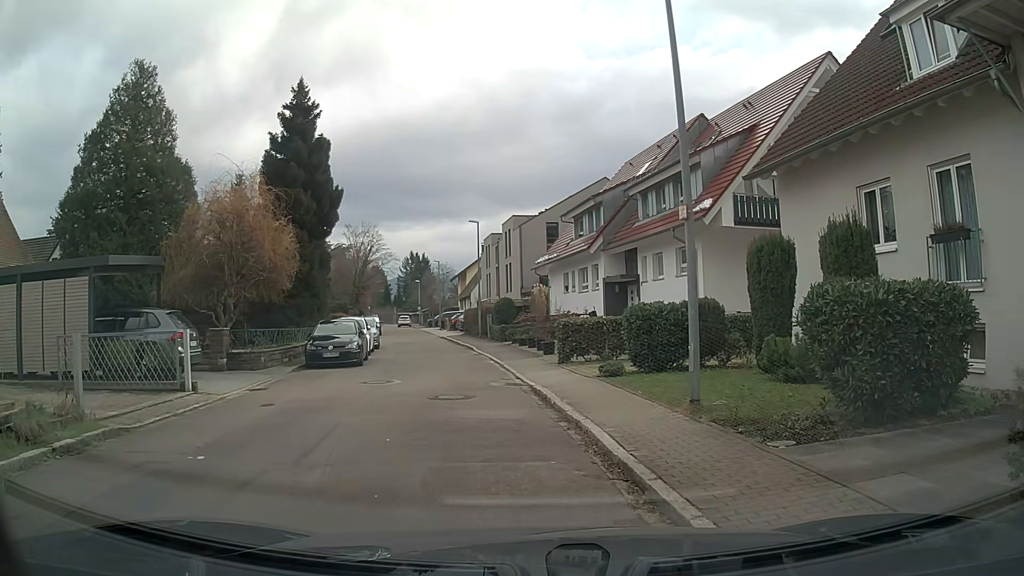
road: residential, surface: asphalt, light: Day
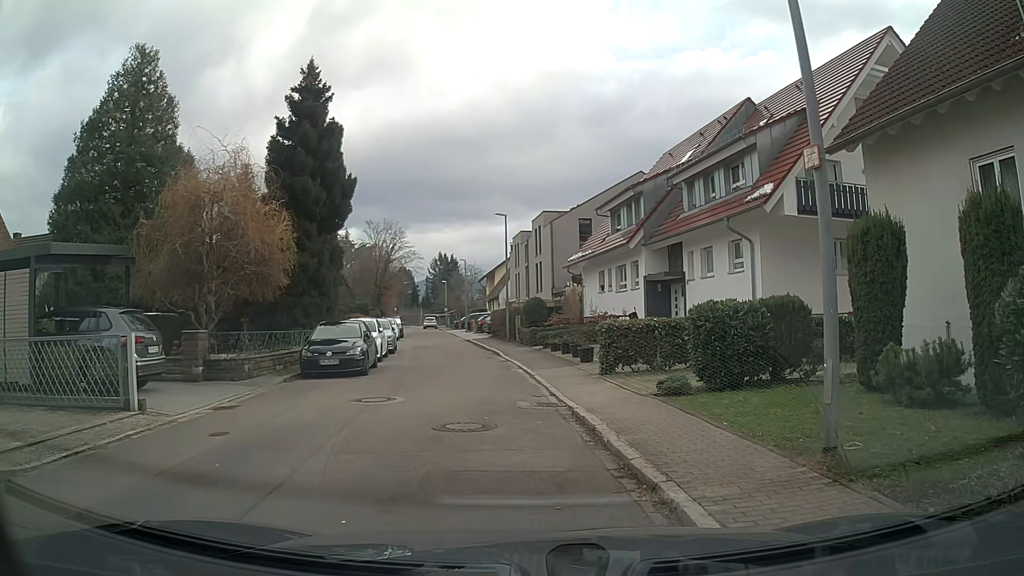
(-0.1, +3.1) m; -2°
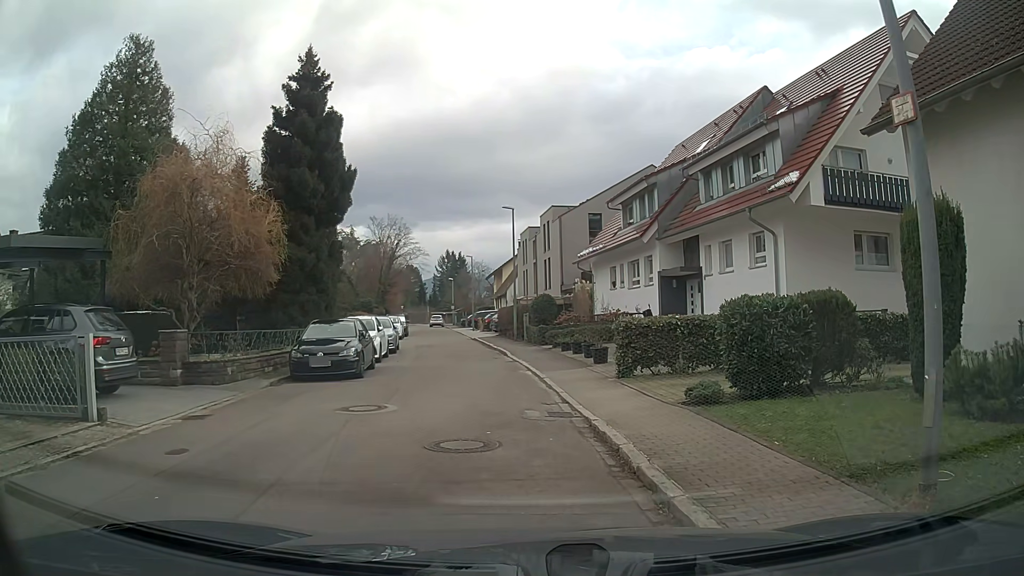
(0.0, +1.4) m; -1°
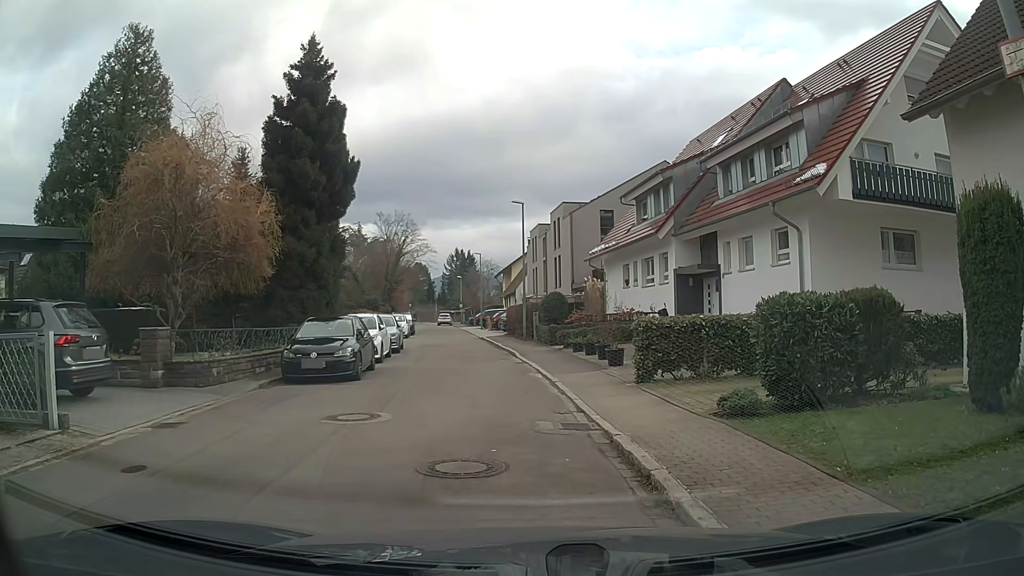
(0.0, +1.1) m; -1°
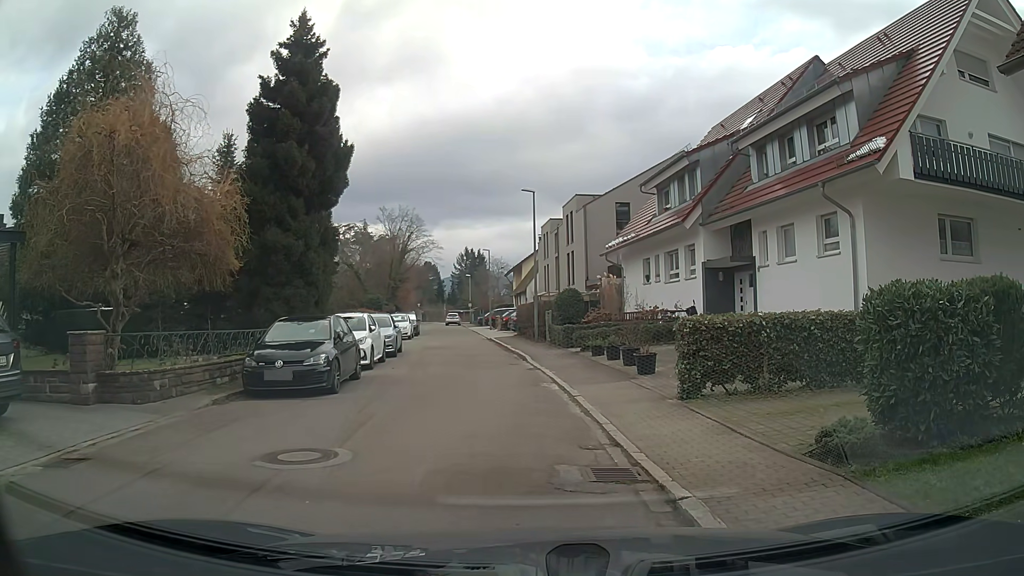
(0.0, +2.6) m; 0°
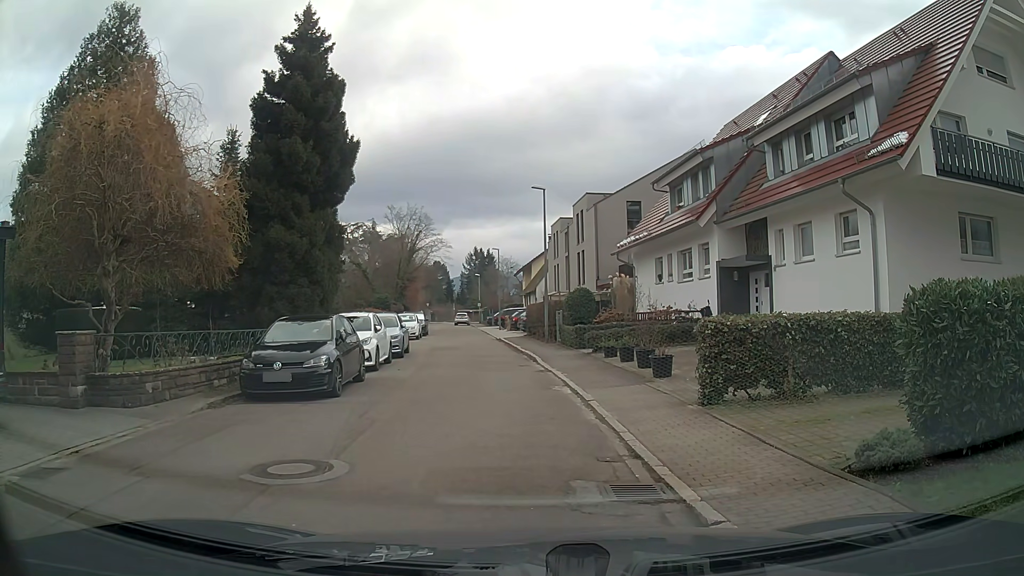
(0.0, +0.6) m; 0°
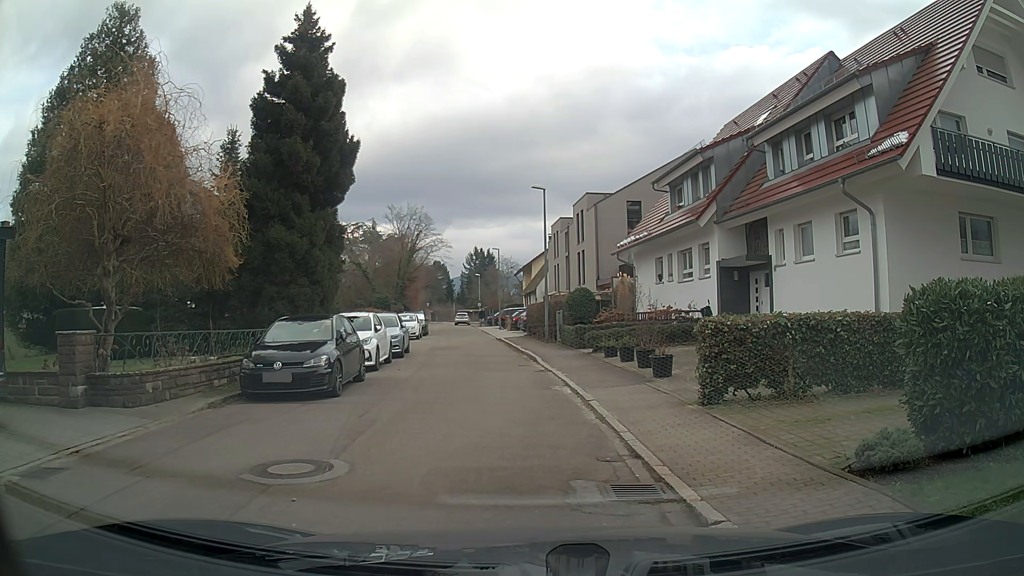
(0.0, +0.1) m; 0°
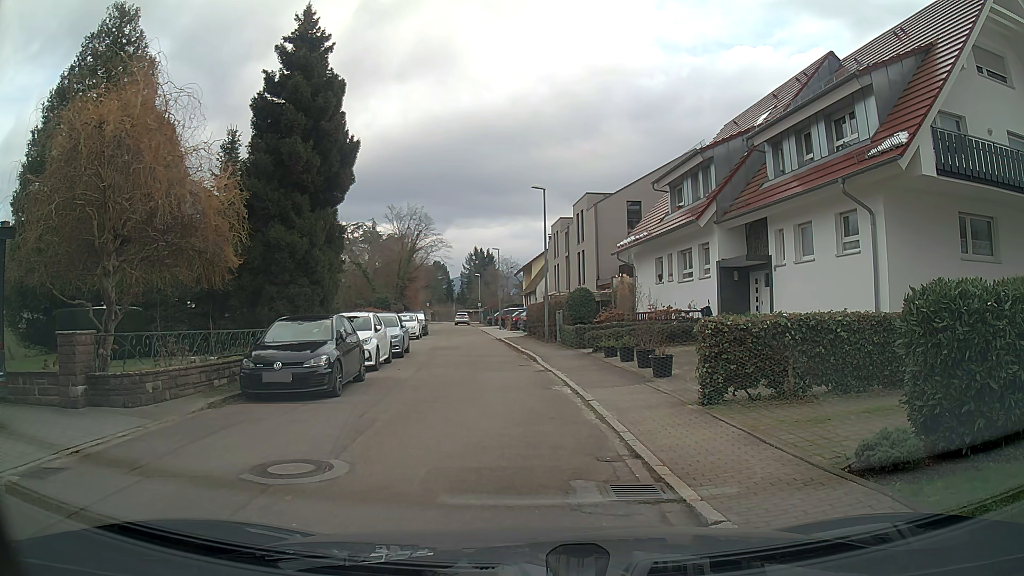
(0.0, 0.0) m; 0°
